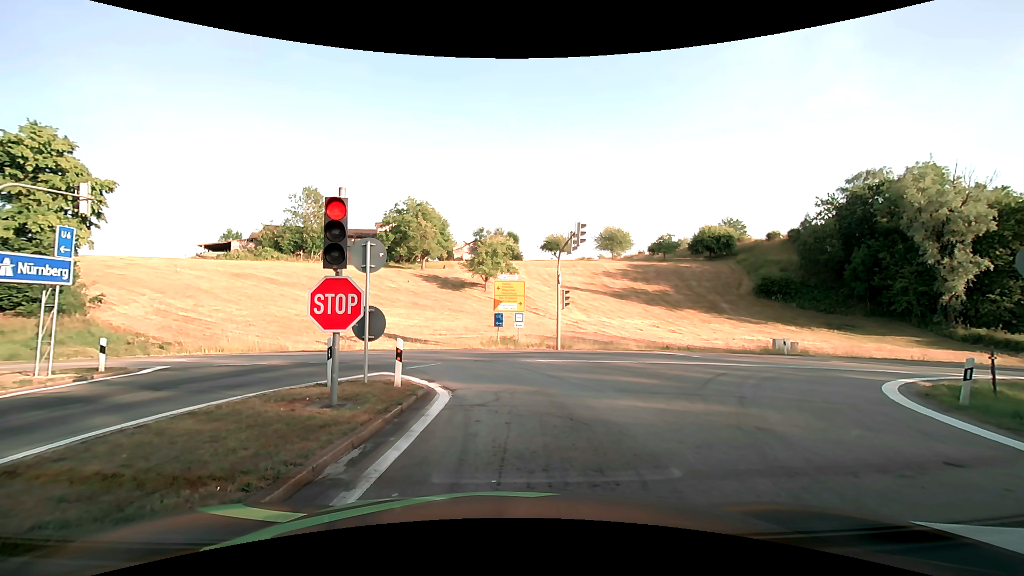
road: motorway_link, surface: asphalt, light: Day
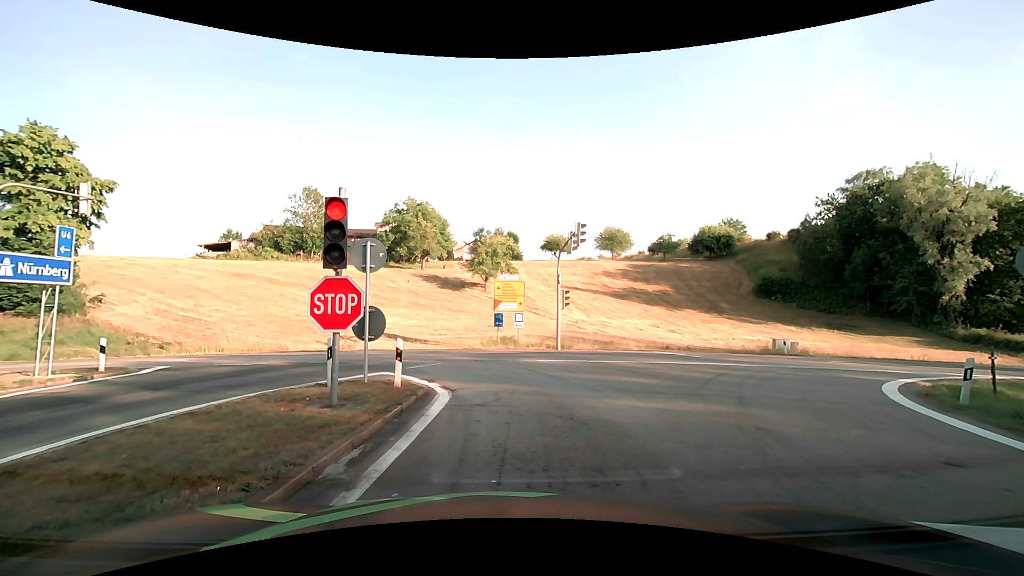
(0.0, 0.0) m; 0°
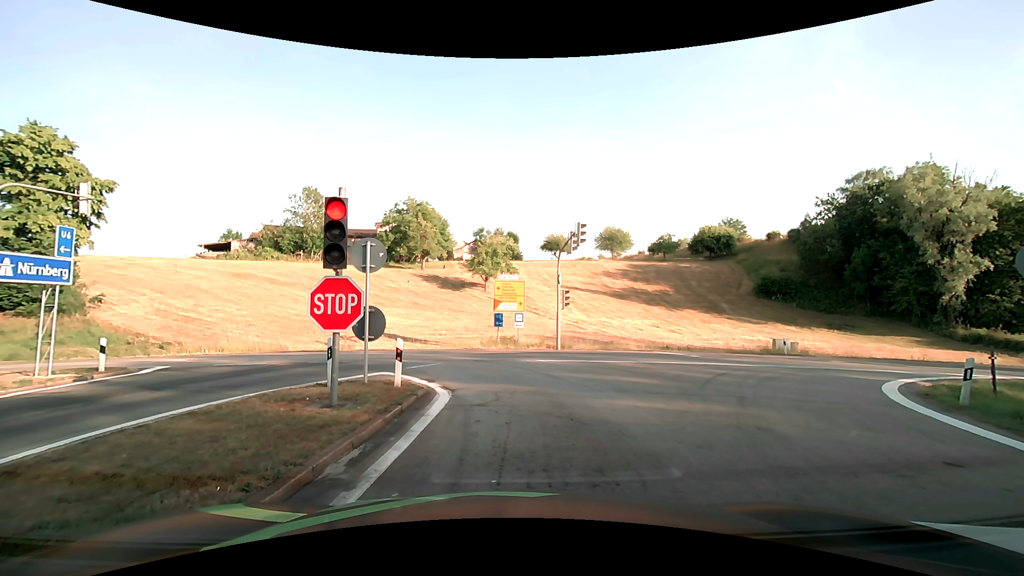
(0.0, 0.0) m; 0°
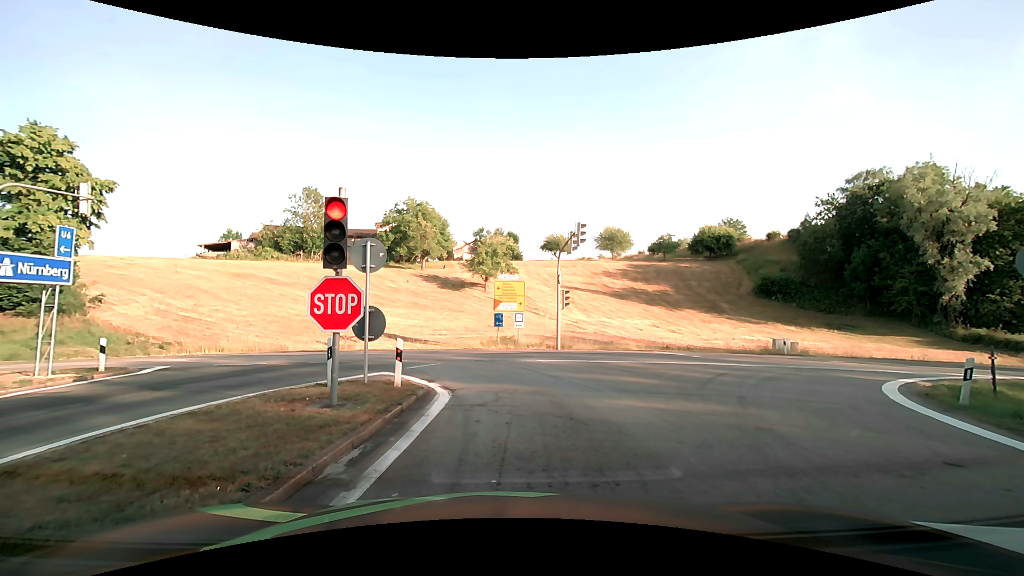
(0.0, 0.0) m; 0°
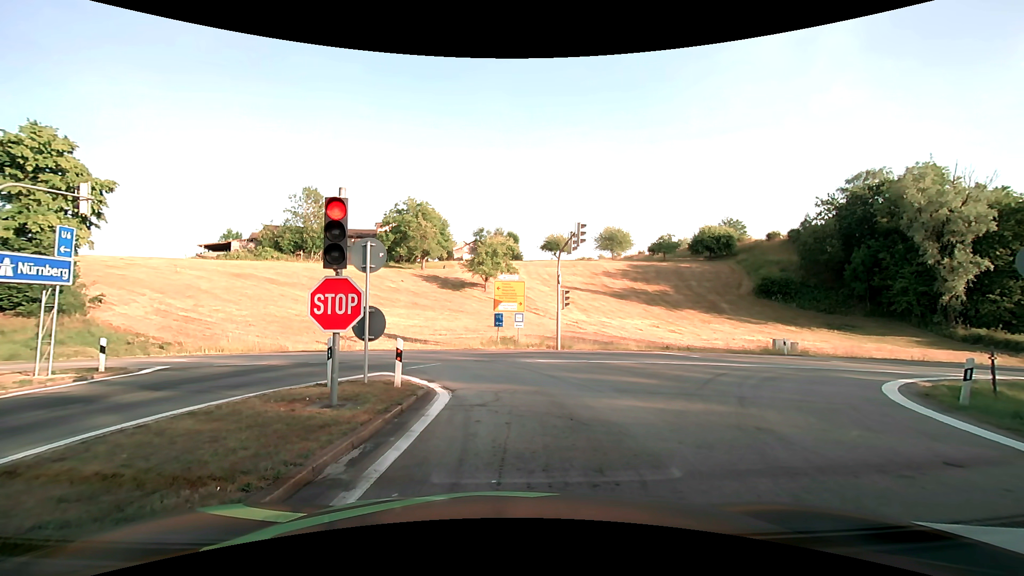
(0.0, 0.0) m; 0°
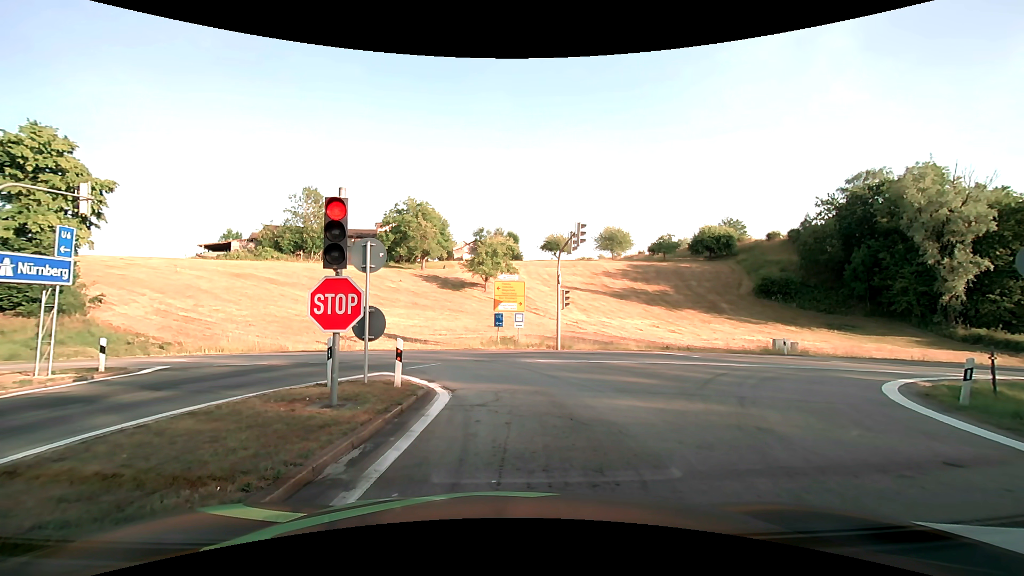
(0.0, 0.0) m; 0°
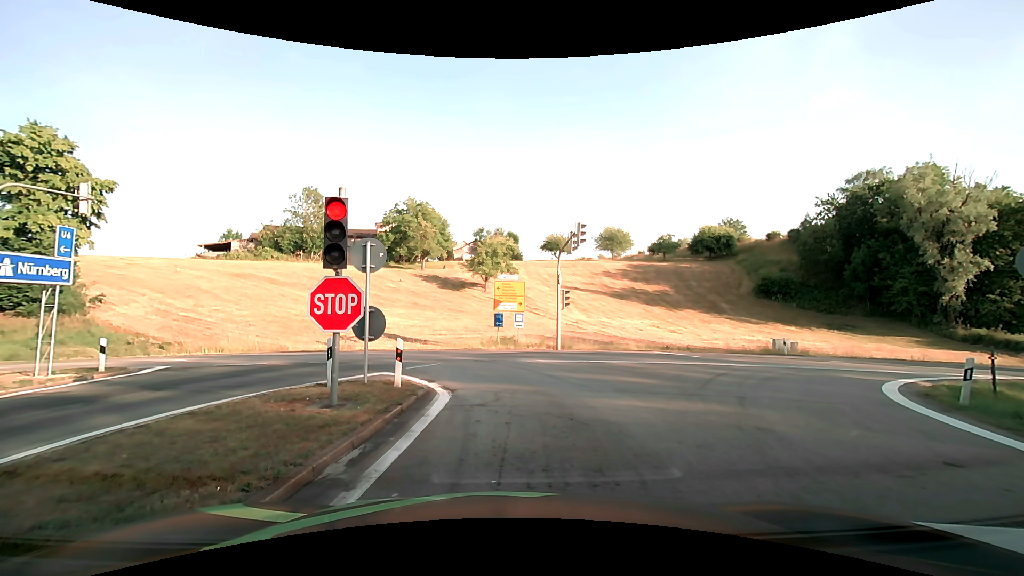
(0.0, 0.0) m; 0°
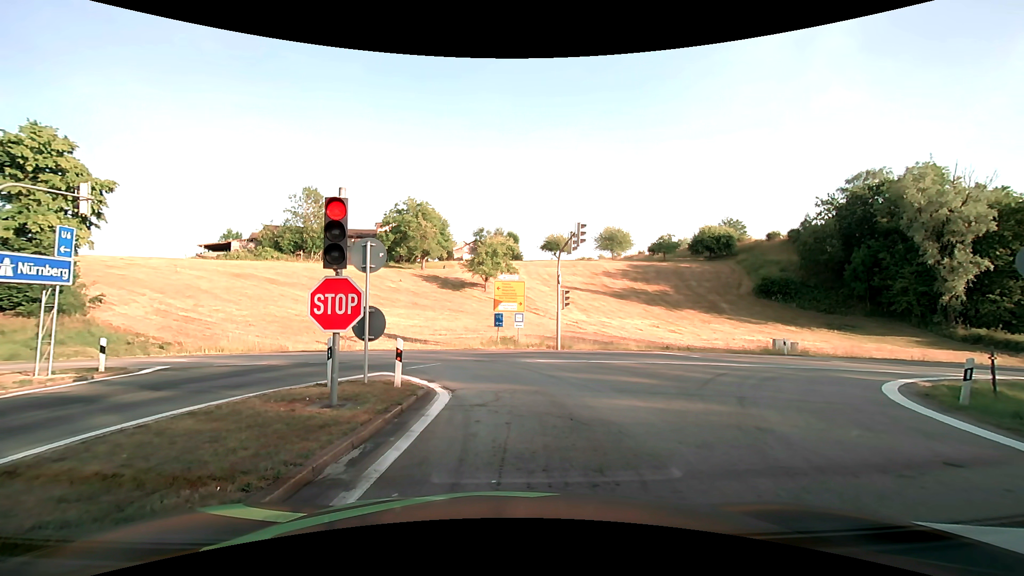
(0.0, 0.0) m; 0°
(0, +10) (-2, +20) (-10, +26) (-20, +27) (-30, +28) (-40, +28) (-50, +28) (-60, +28) (-70, +29) (-80, +29) m
